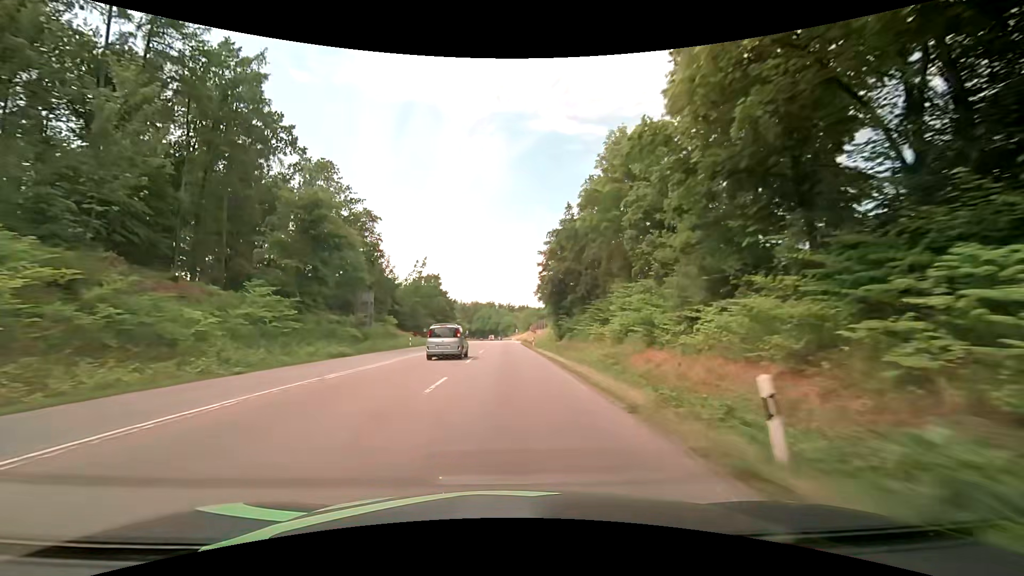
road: secondary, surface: asphalt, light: Day
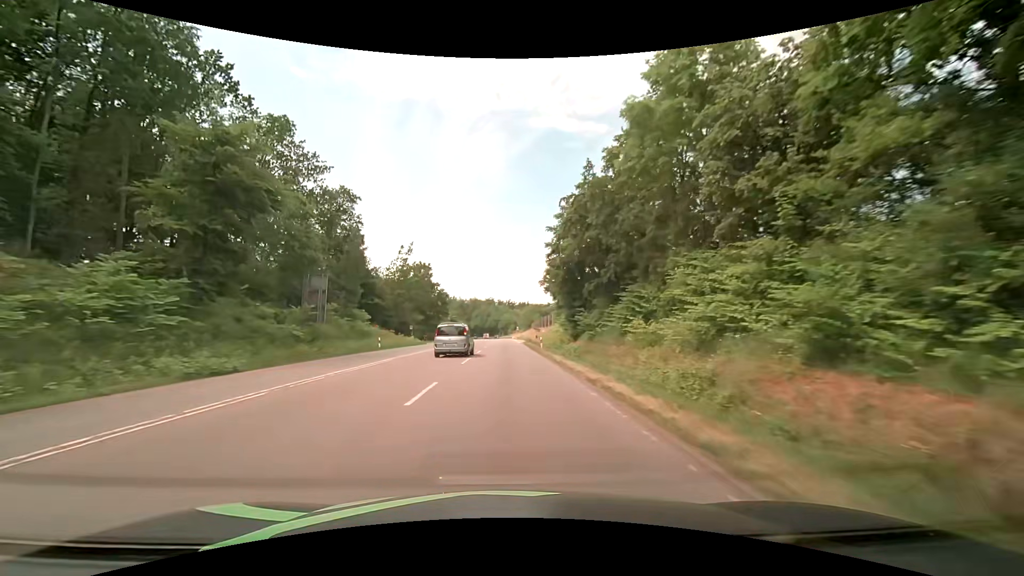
(0.0, +13.3) m; 0°
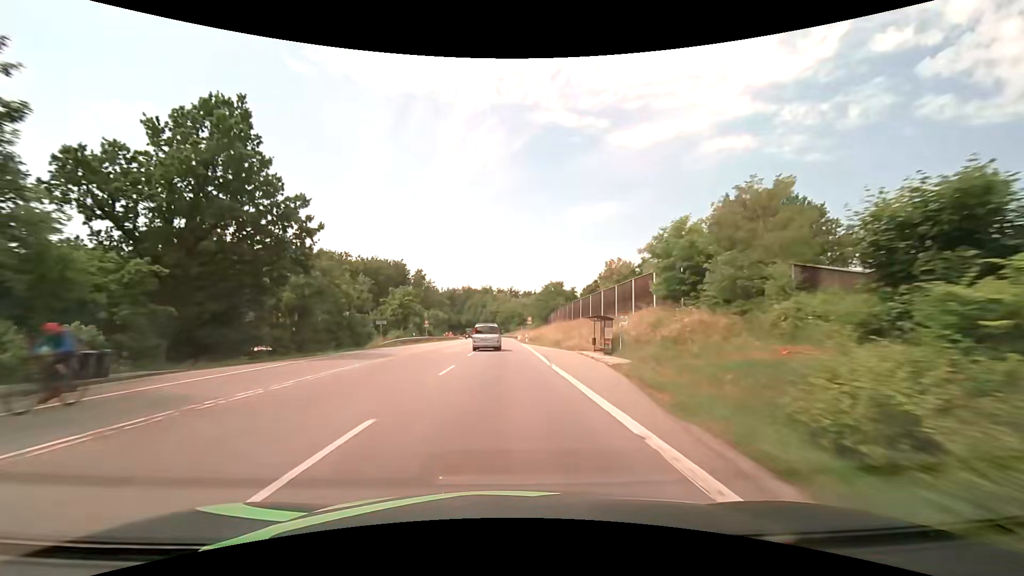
(-0.4, +68.0) m; -1°
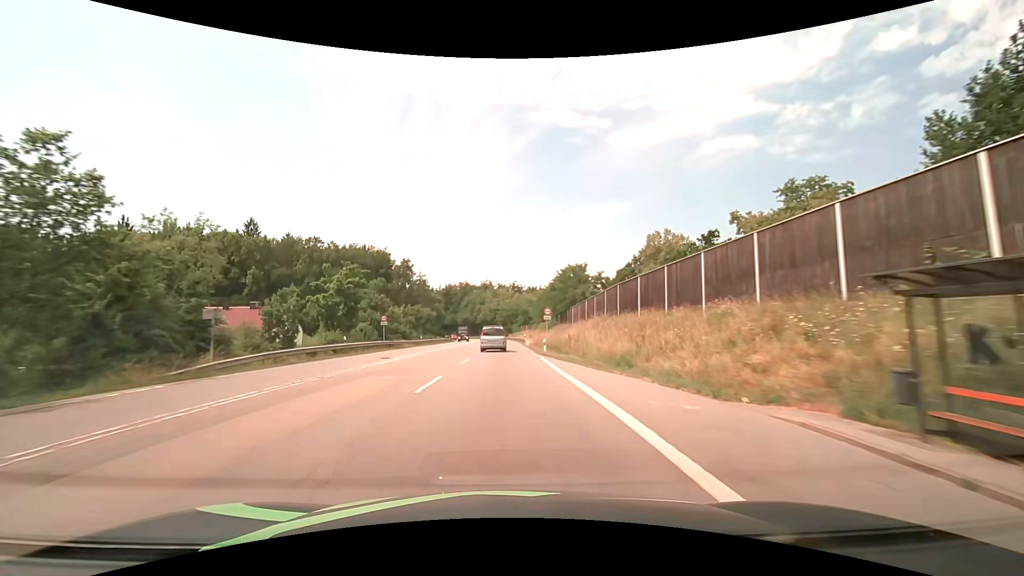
(0.0, +27.7) m; 0°
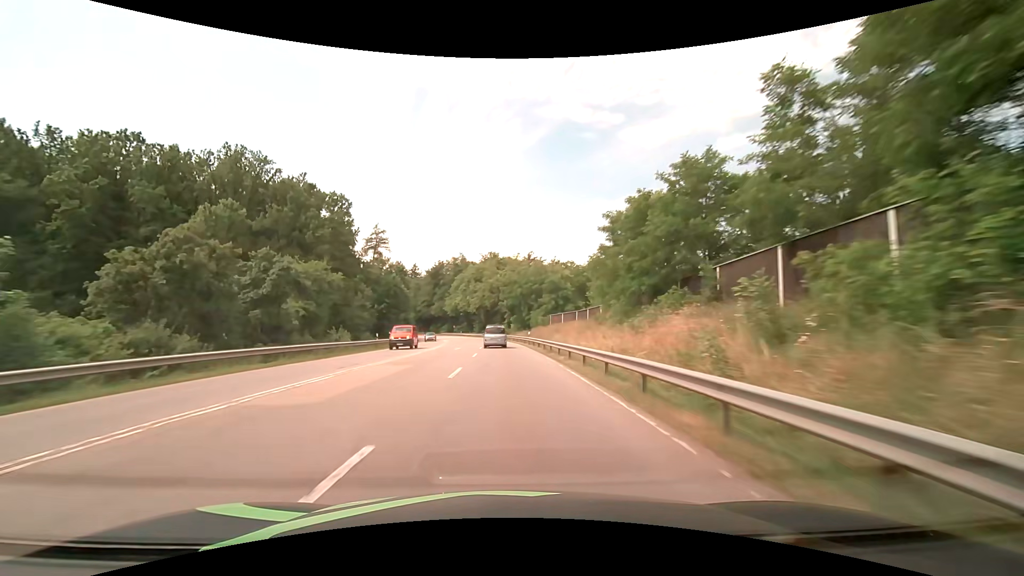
(+0.1, +70.2) m; -1°
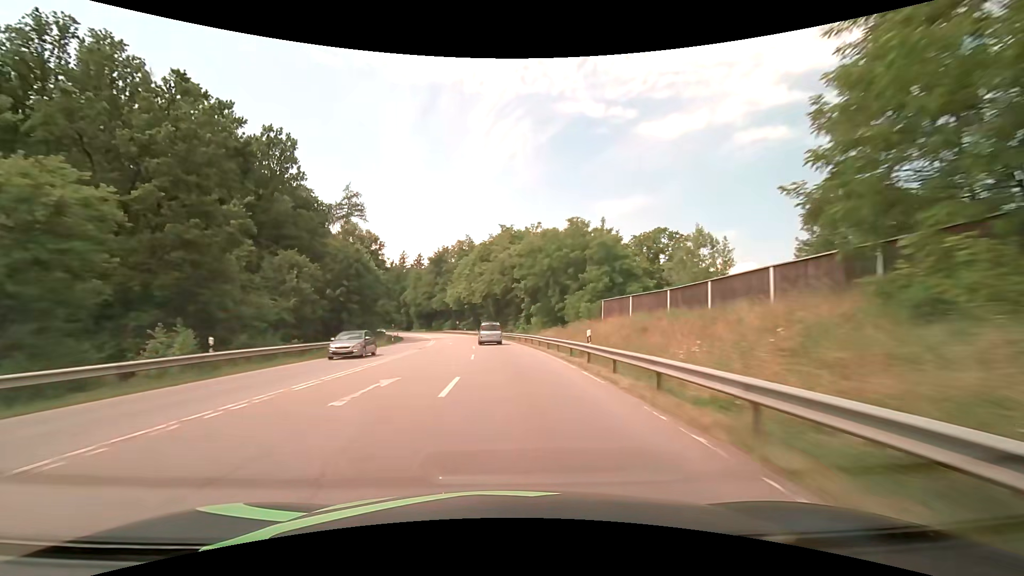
(-0.3, +28.2) m; -1°
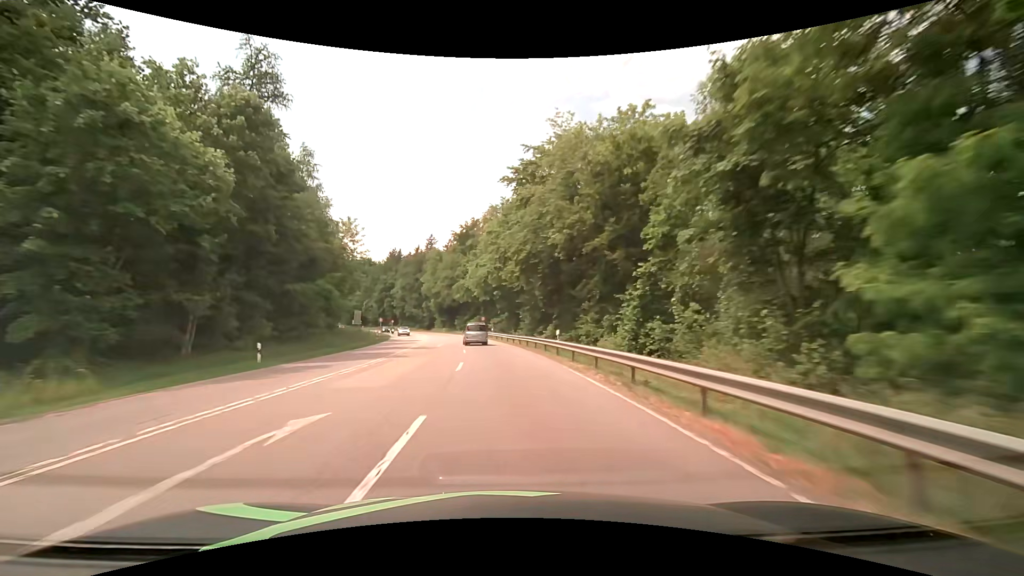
(-1.8, +42.3) m; -5°
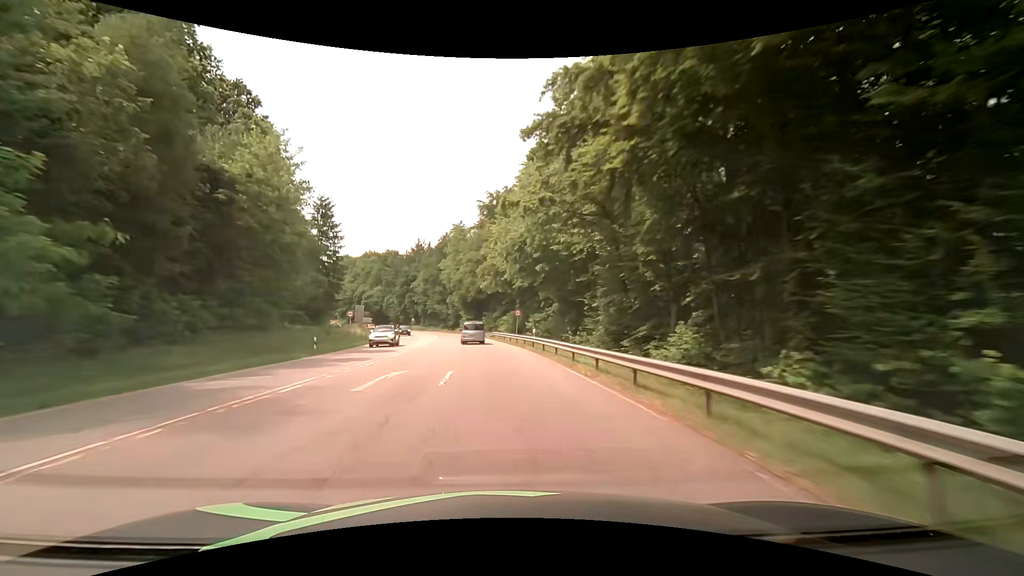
(-1.1, +28.1) m; -4°
(0, +10) (-1, +20) (-1, +30) (-2, +40) (-3, +50) (-5, +60) (-7, +70) (-9, +79) (-11, +89) (-14, +99) m
